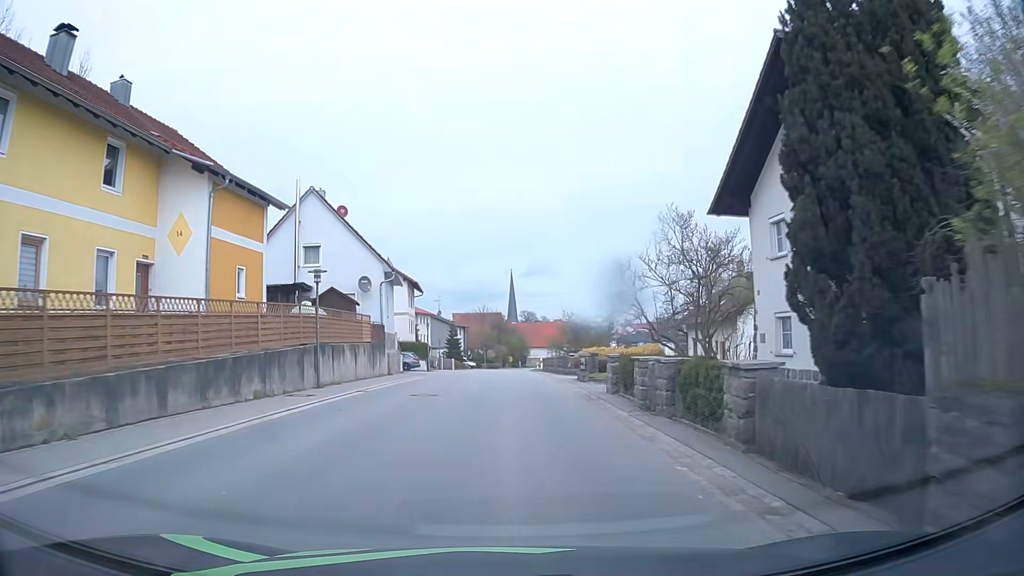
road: tertiary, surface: asphalt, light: Day
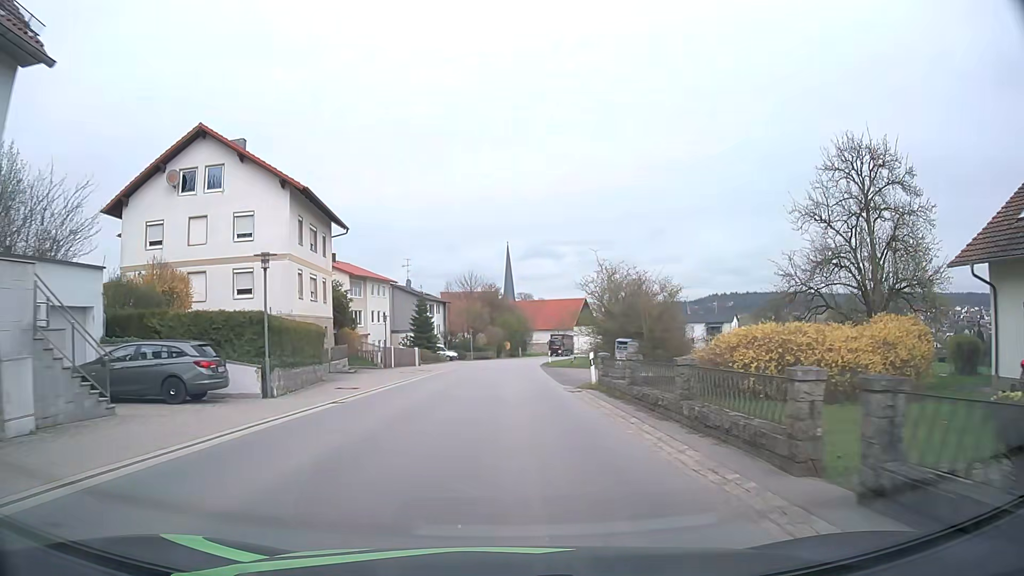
(+0.2, +36.1) m; +1°
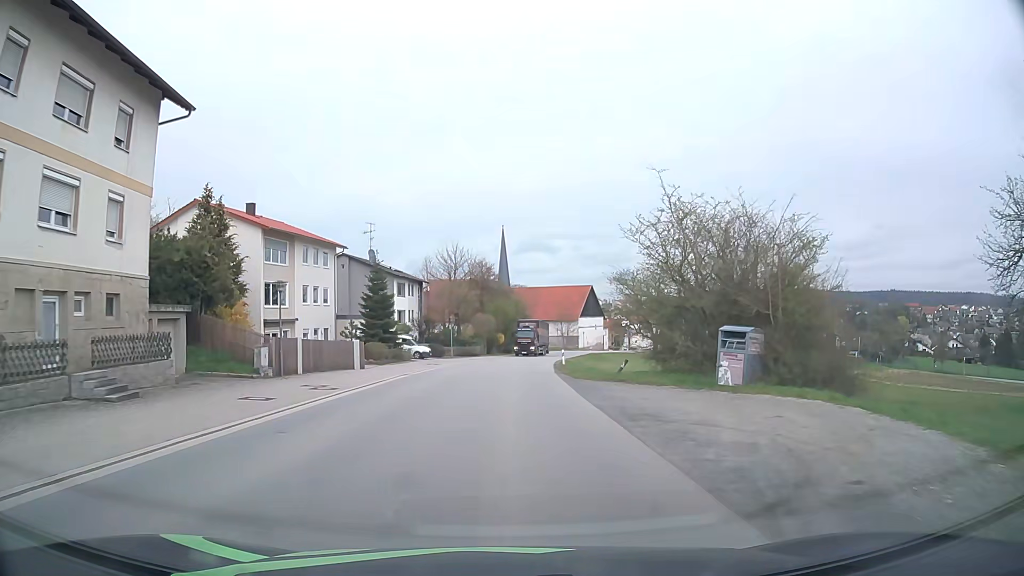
(0.0, +22.4) m; 0°
(0, +10) (0, +20) (+1, +30) (+1, +40) (+2, +50) (+3, +60) (+4, +70) (+6, +80) (+8, +89) (+11, +99) m
